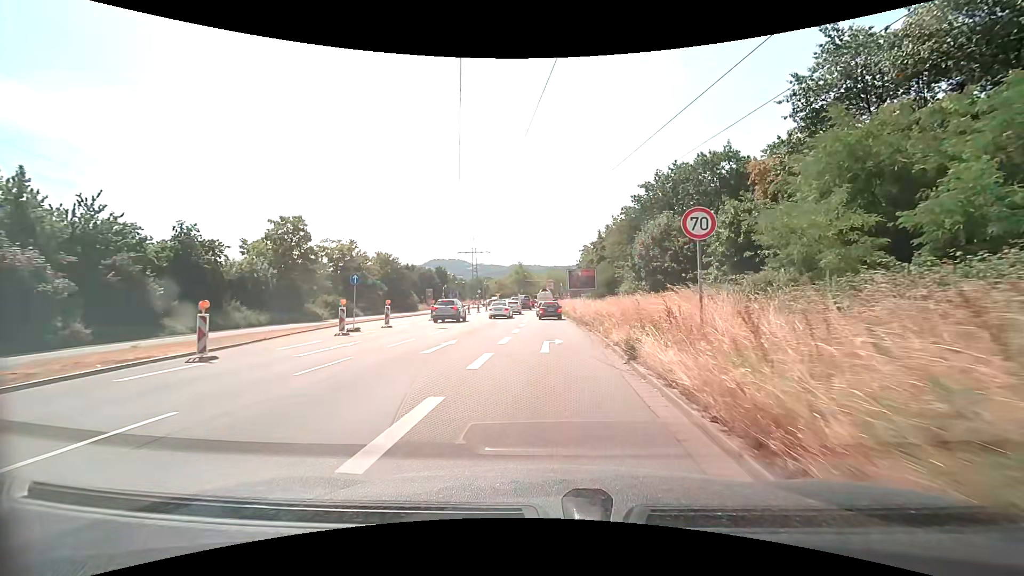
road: primary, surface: asphalt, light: Day
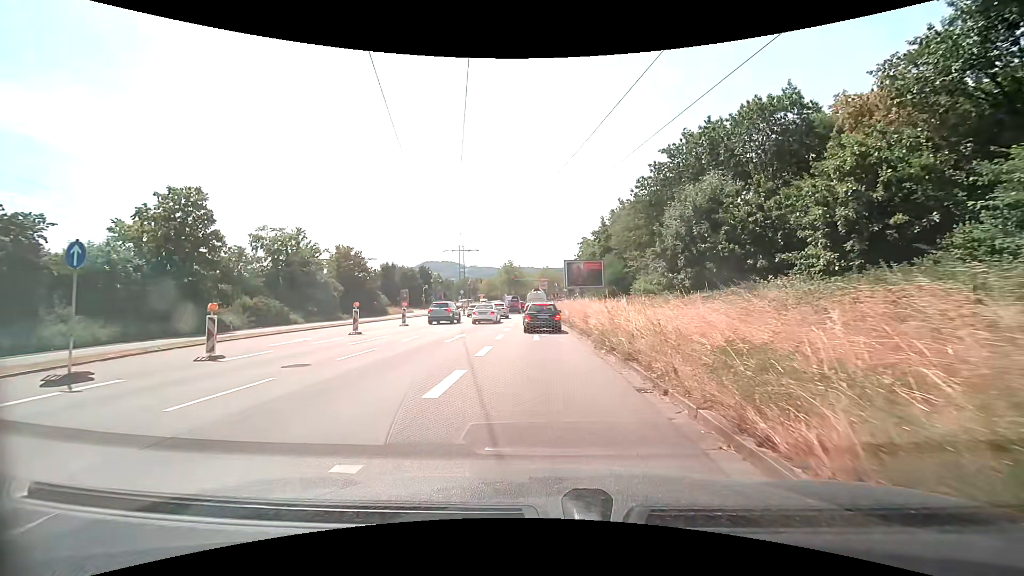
(+0.2, +14.6) m; +1°
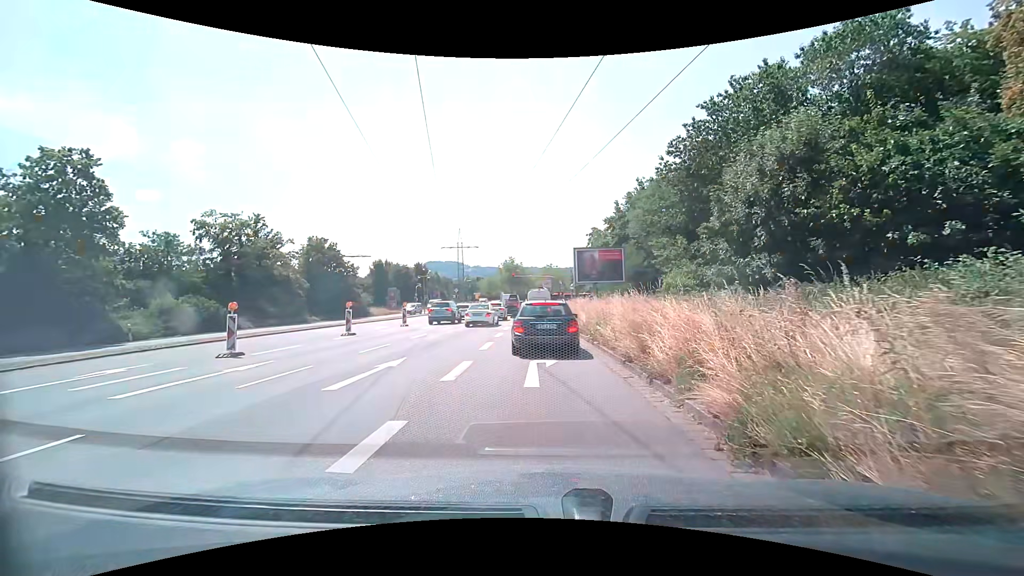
(-0.1, +10.1) m; -1°
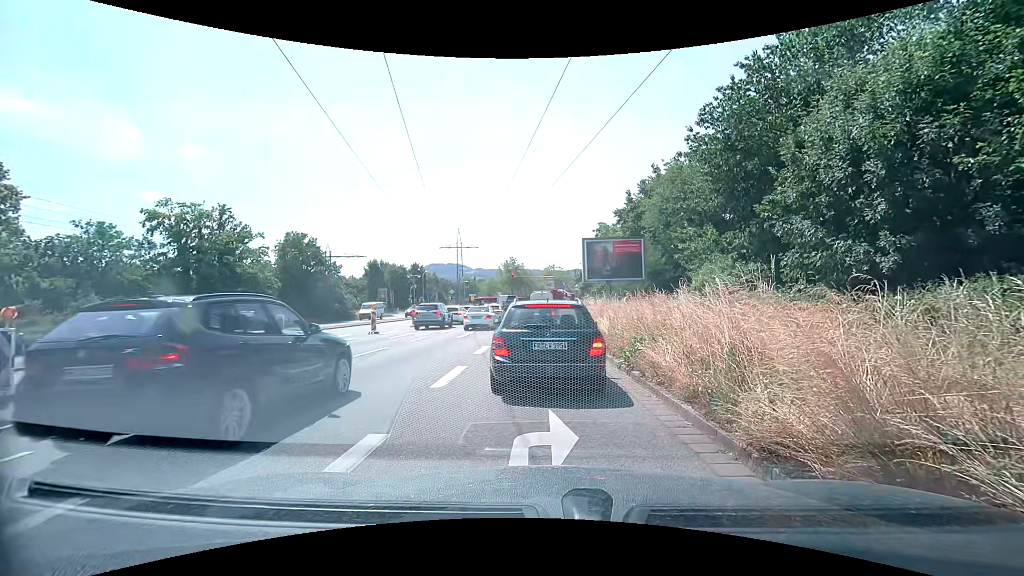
(0.0, +6.1) m; +1°
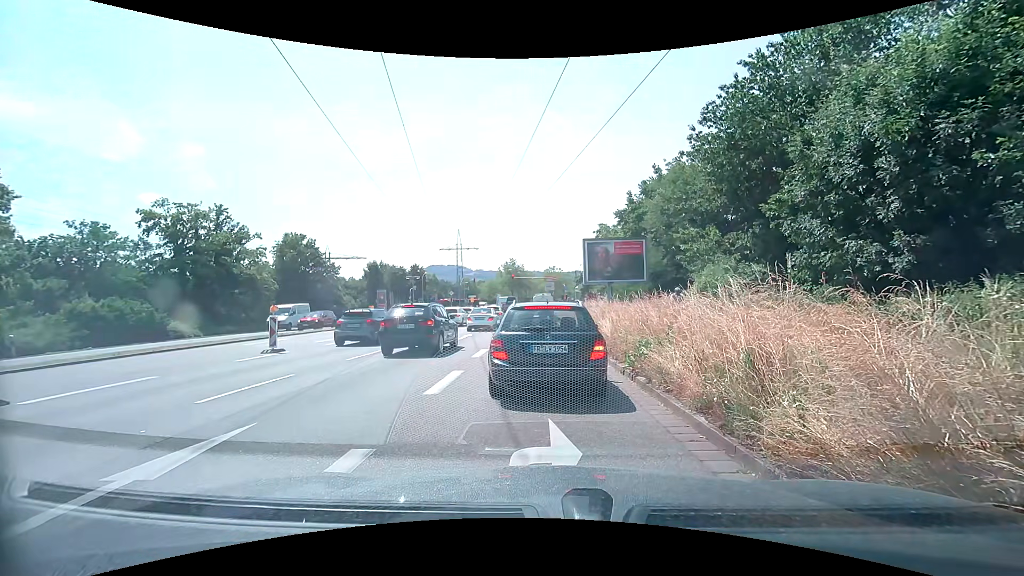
(0.0, +0.5) m; 0°
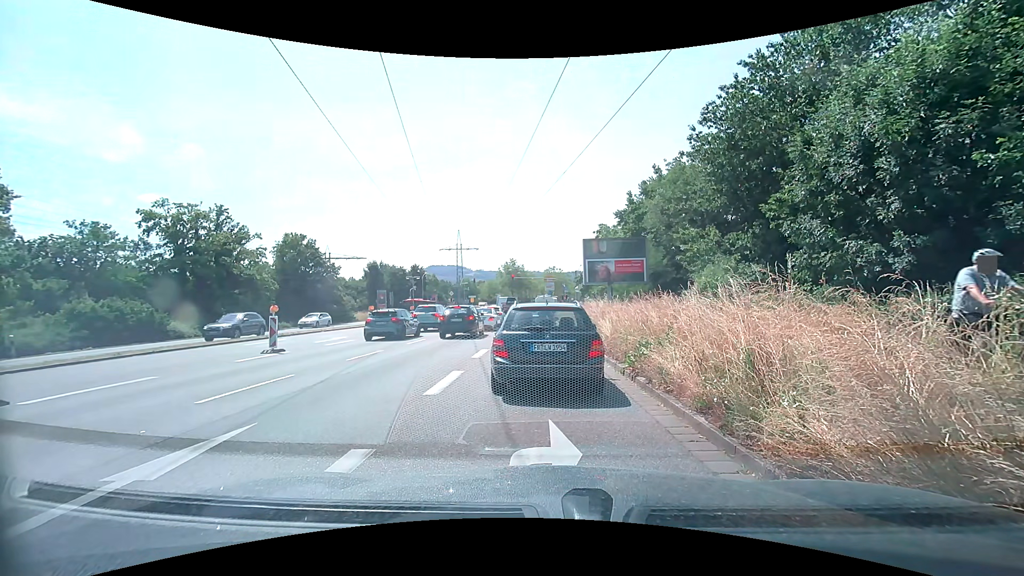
(0.0, +0.1) m; 0°
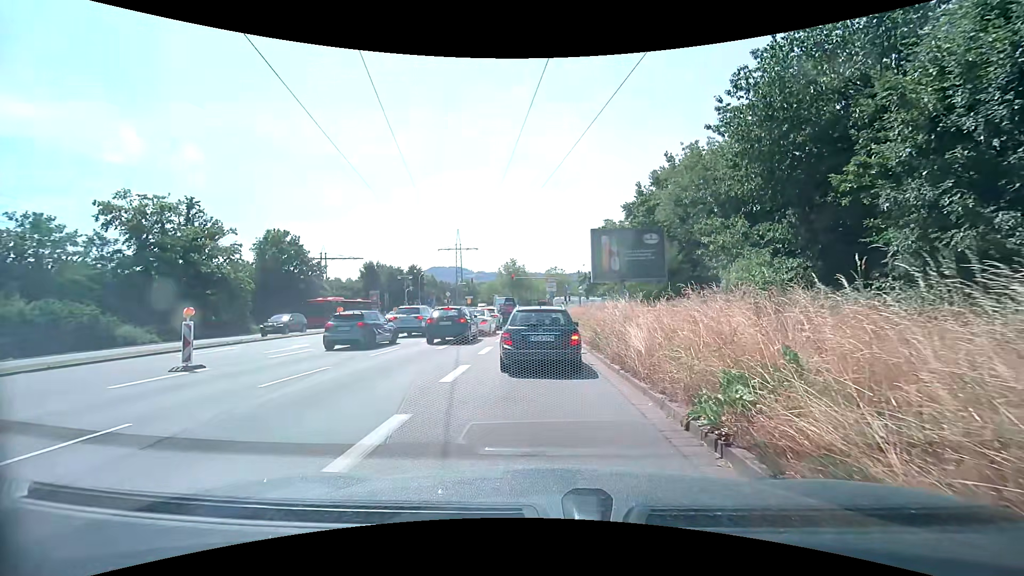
(-0.1, +4.6) m; -2°
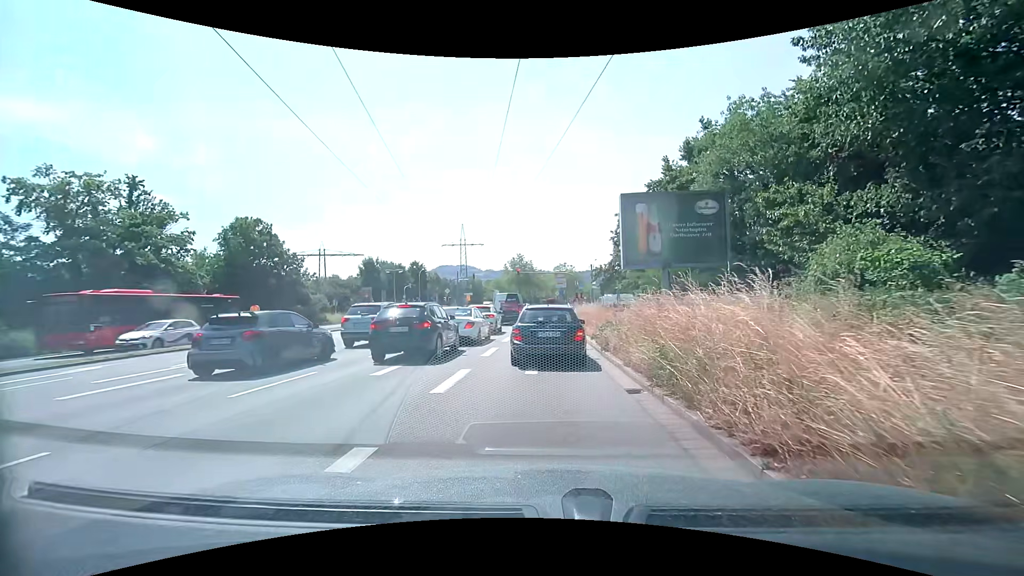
(0.0, +7.7) m; 0°
